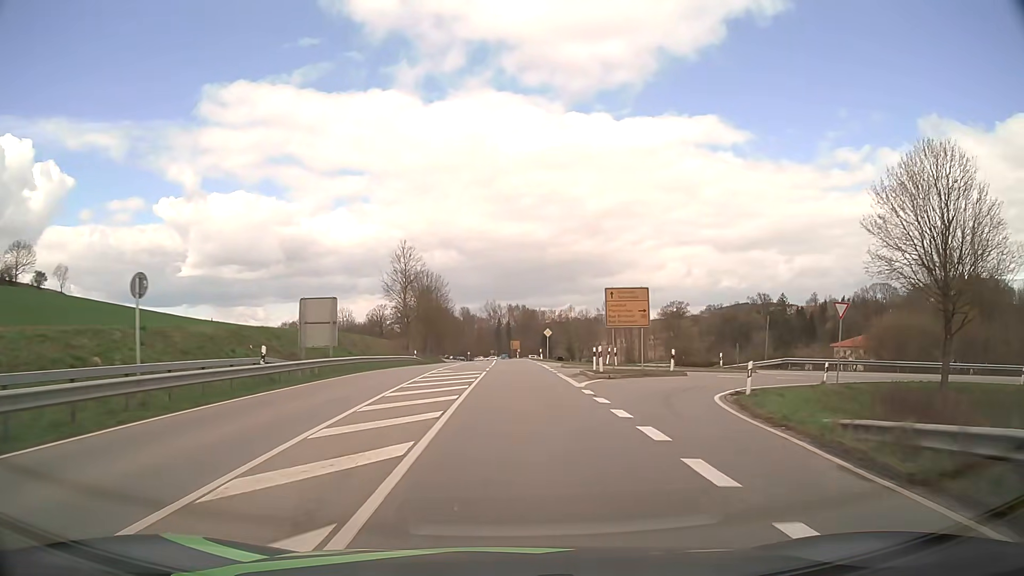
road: secondary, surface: asphalt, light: Day
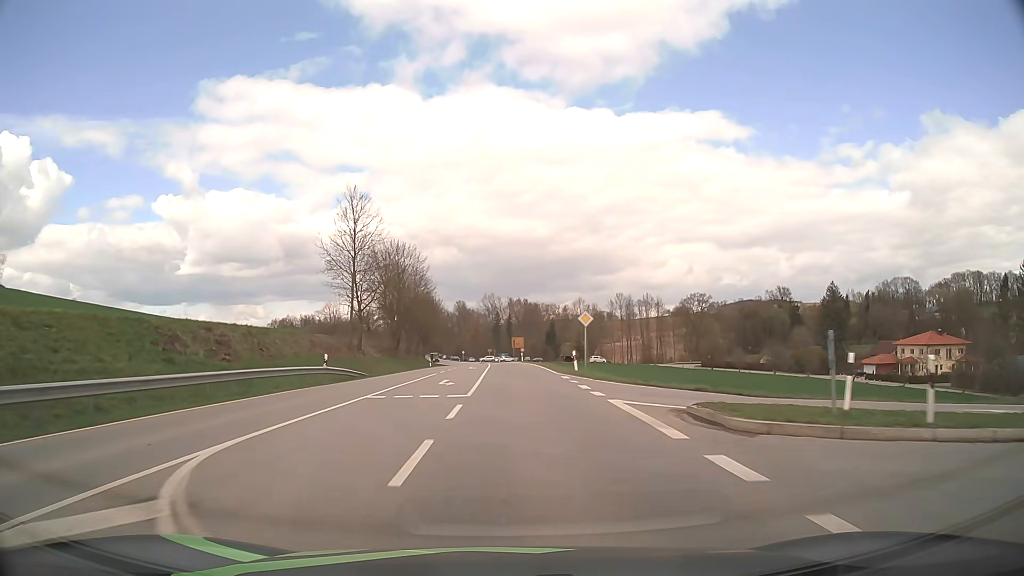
(0.0, +30.3) m; 0°
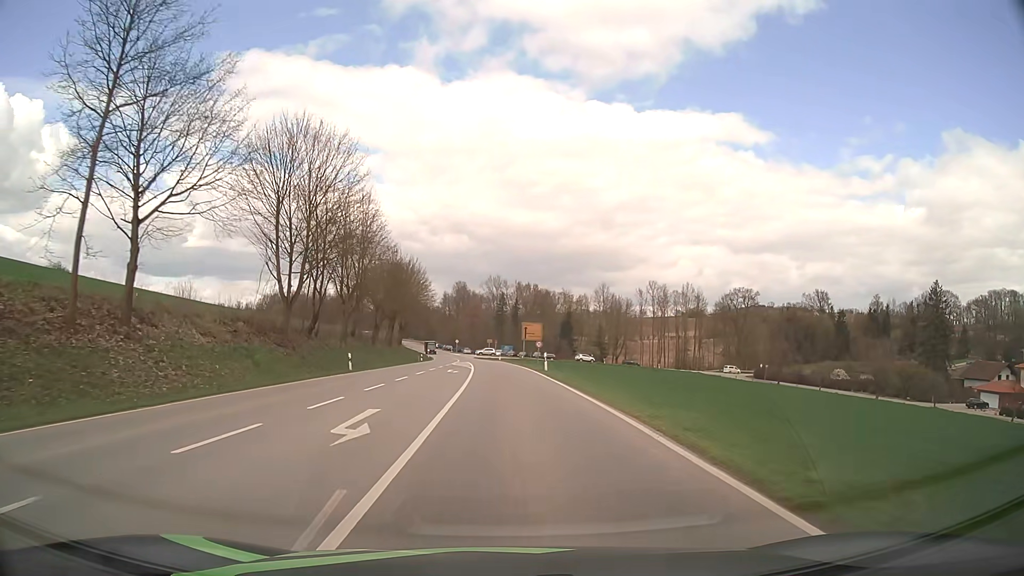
(-0.3, +40.3) m; -1°
(0, +10) (0, +20) (0, +30) (-1, +40) (-1, +50) (-1, +60) (-2, +70) (-3, +80) (-4, +90) (-5, +100) m
